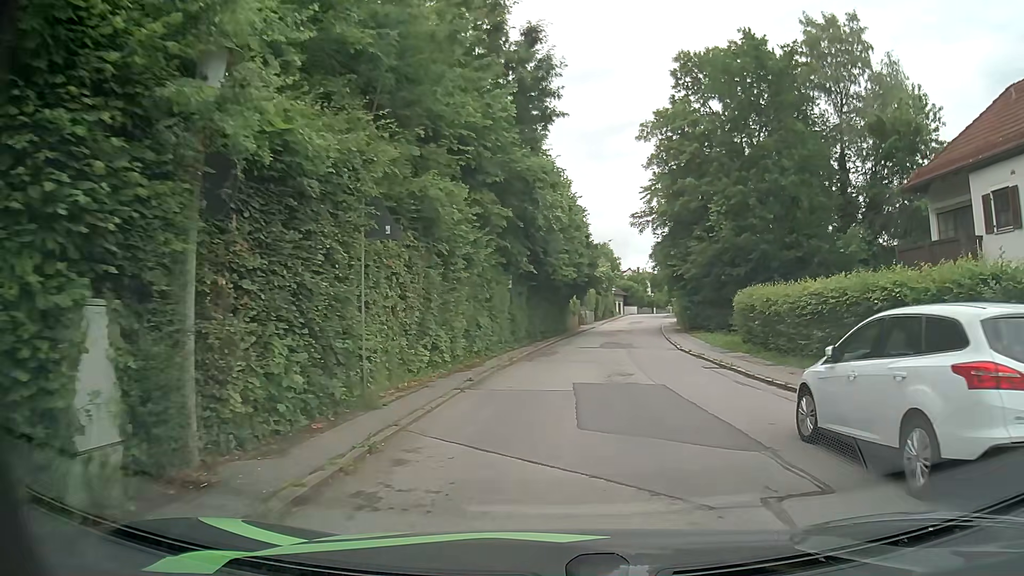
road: residential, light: Day
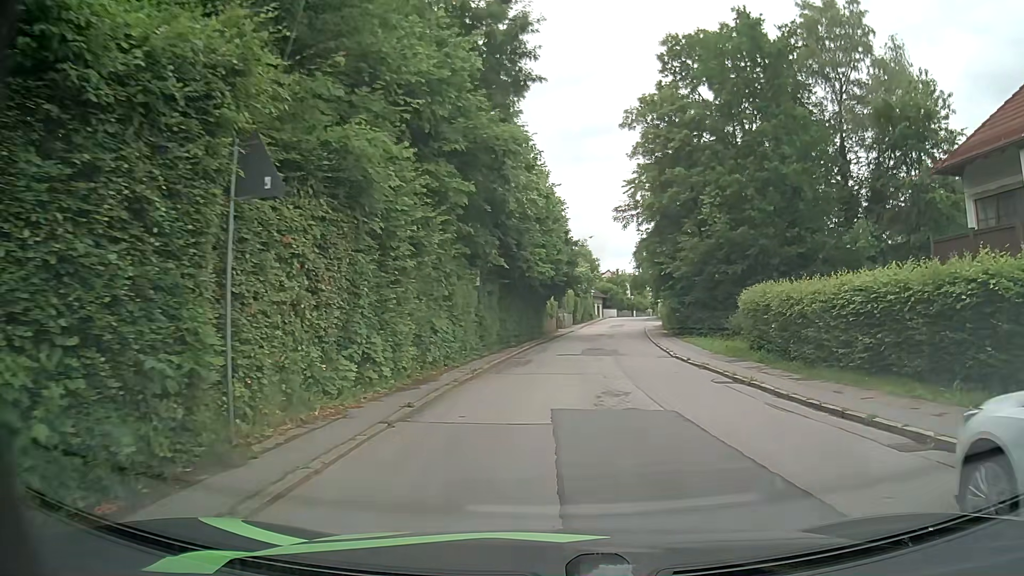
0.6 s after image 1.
(0.0, +3.9) m; +1°
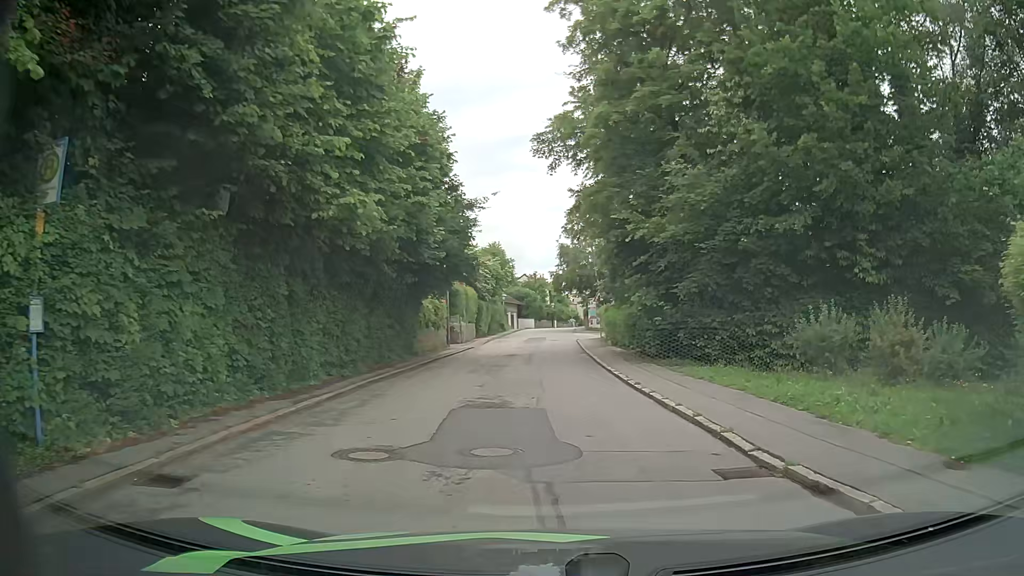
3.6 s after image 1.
(+1.6, +18.7) m; +7°
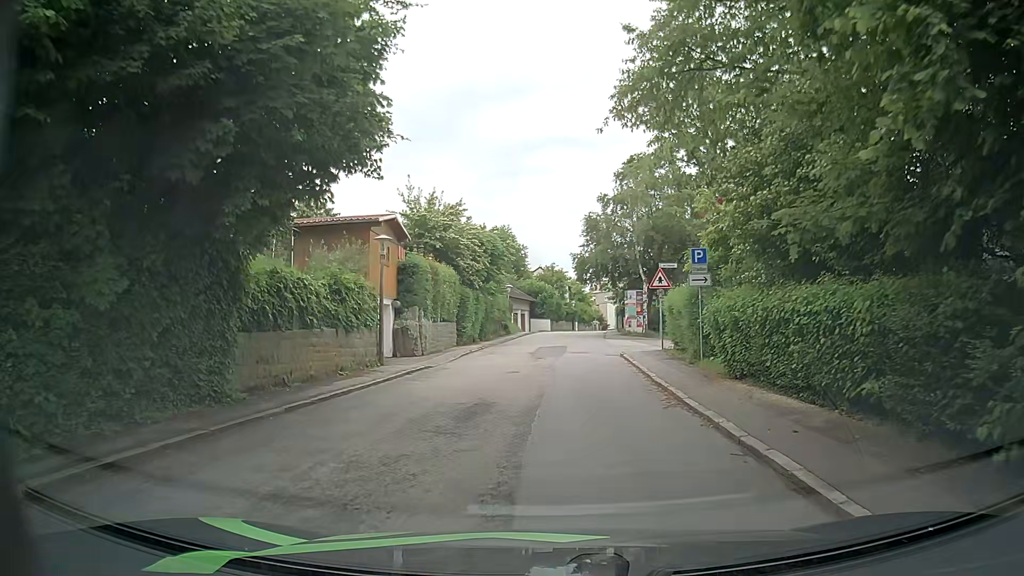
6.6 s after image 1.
(+0.1, +18.8) m; -1°
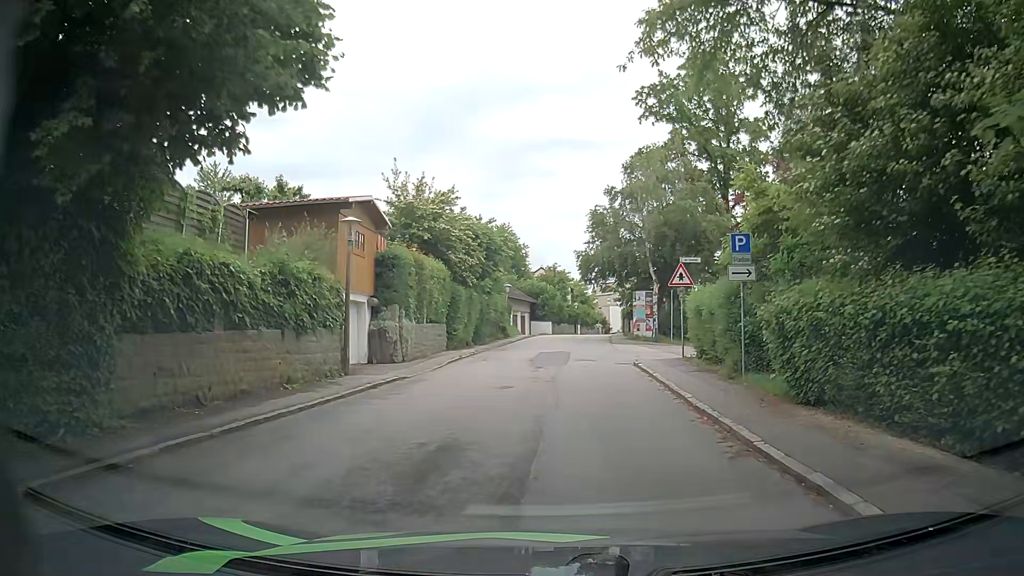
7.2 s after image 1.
(0.0, +3.7) m; 0°
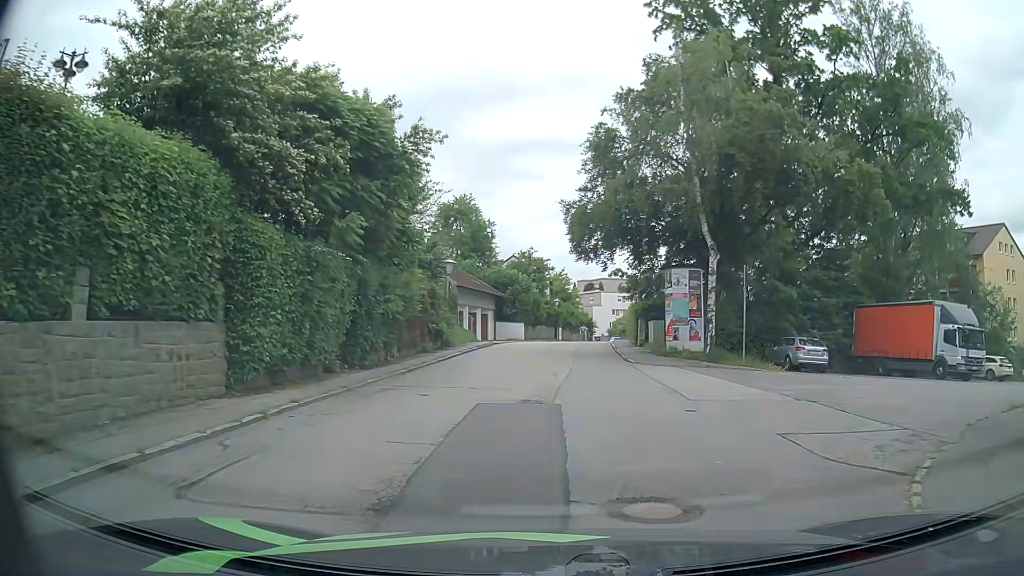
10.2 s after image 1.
(+0.3, +19.4) m; +1°
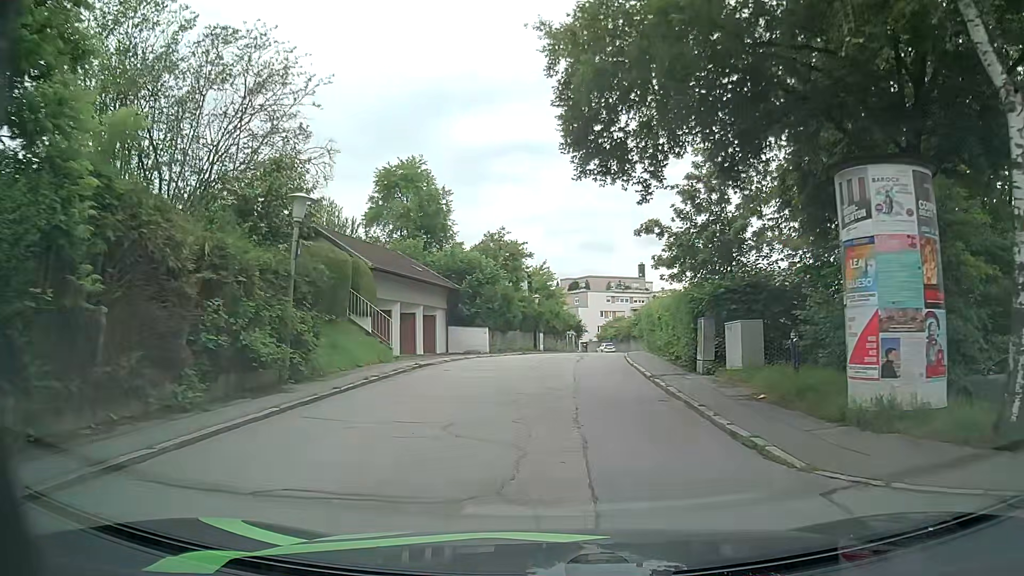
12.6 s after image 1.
(+0.5, +16.7) m; +2°
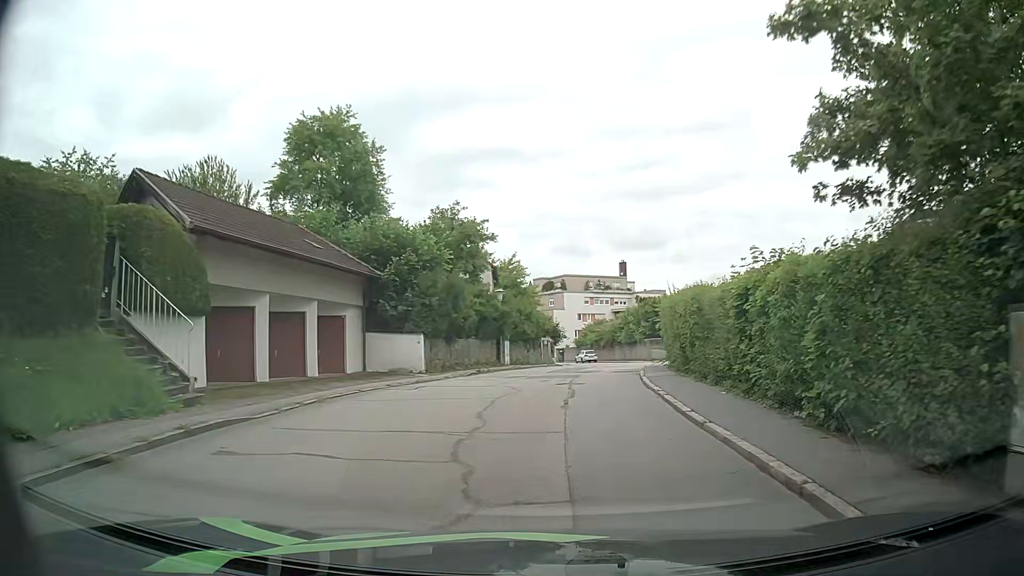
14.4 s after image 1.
(+0.2, +12.4) m; +2°
(0, +10) (+1, +20) (+2, +30) (+4, +40) (+5, +50) (+6, +60) (+4, +69) (+2, +79) (0, +89) (-2, +99) m
